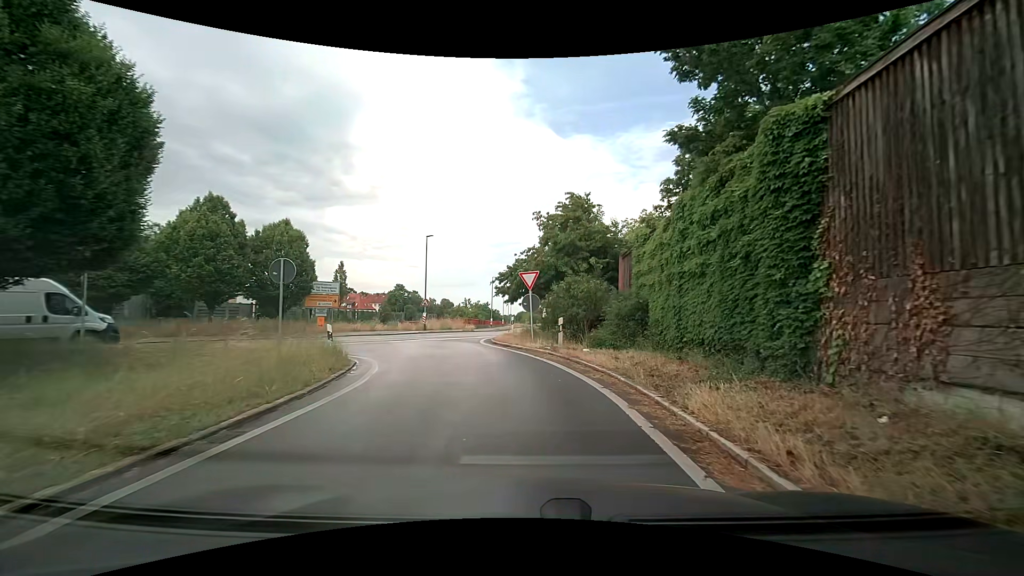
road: trunk_link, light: Day
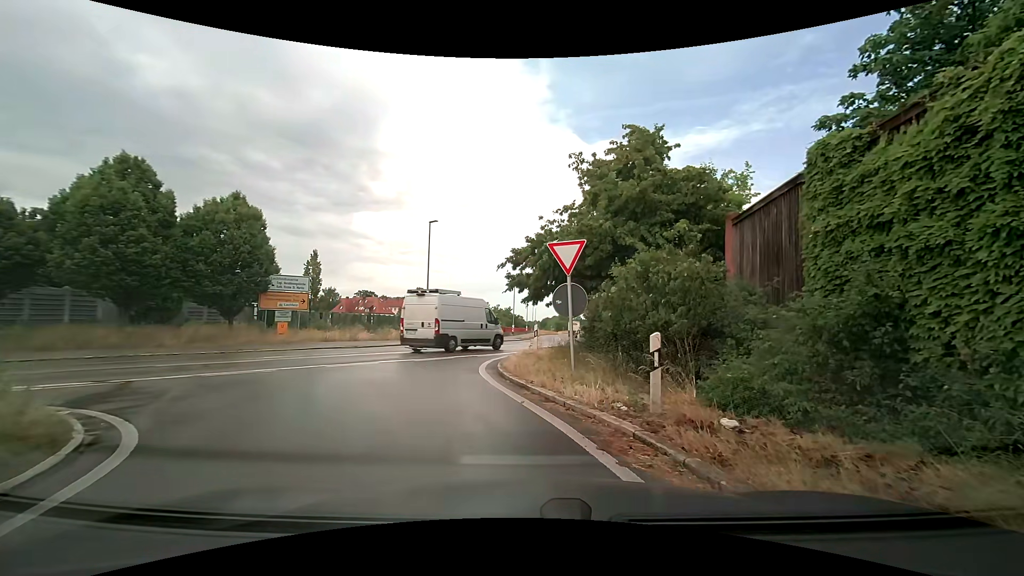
(0.0, +9.3) m; -3°
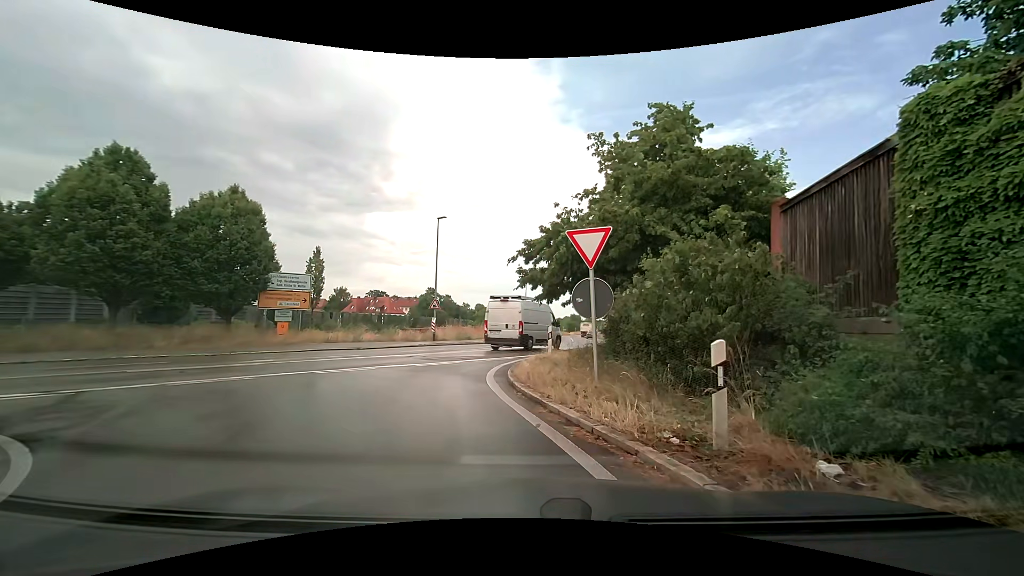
(0.0, +1.6) m; -1°
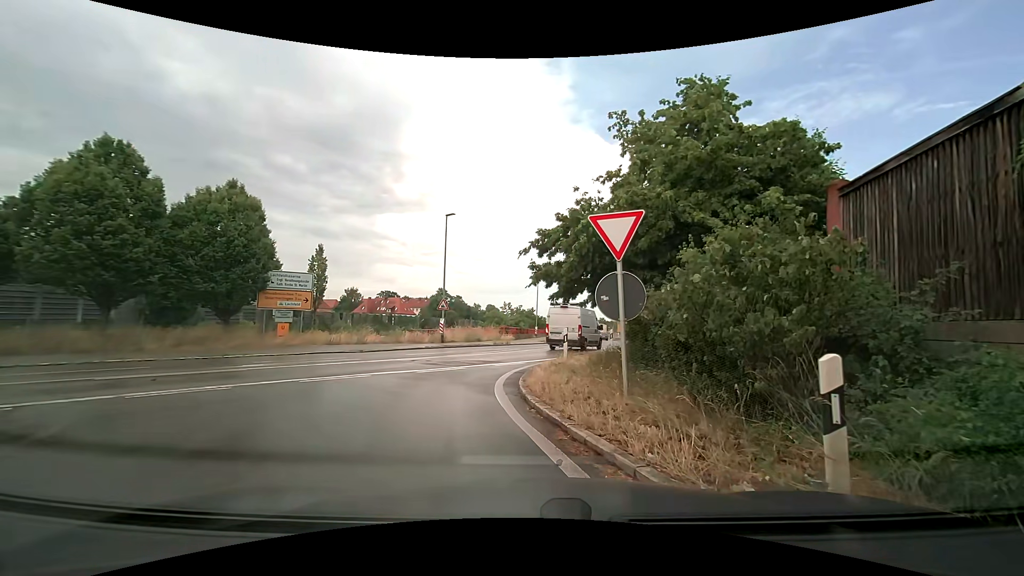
(0.0, +1.5) m; 0°
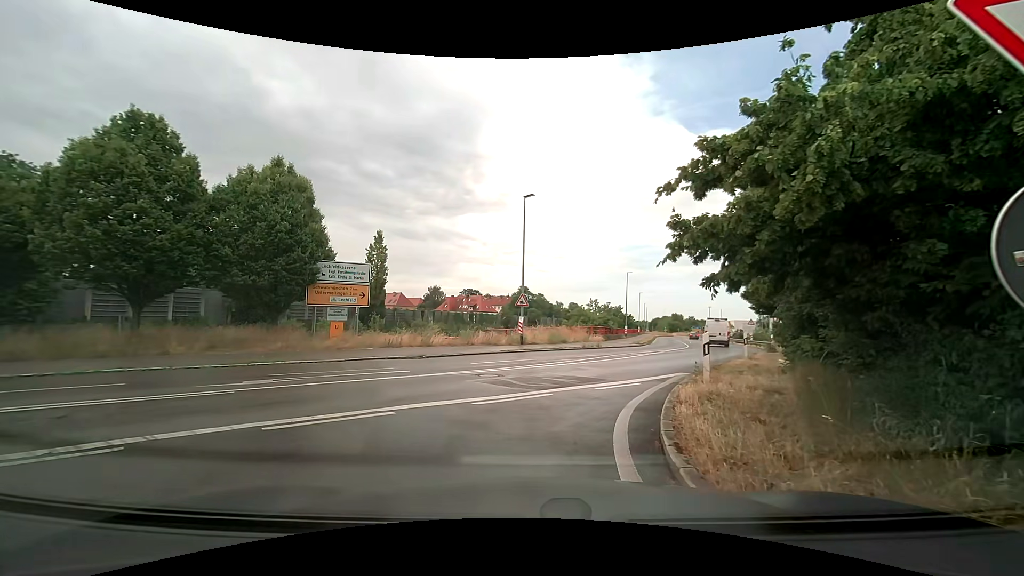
(-0.3, +5.0) m; -9°
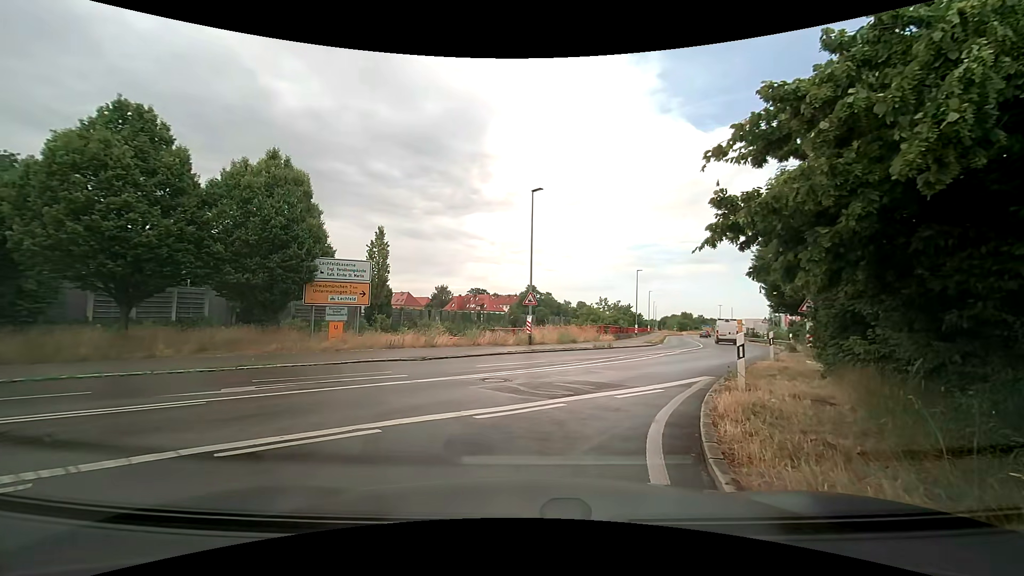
(0.0, +1.1) m; -1°
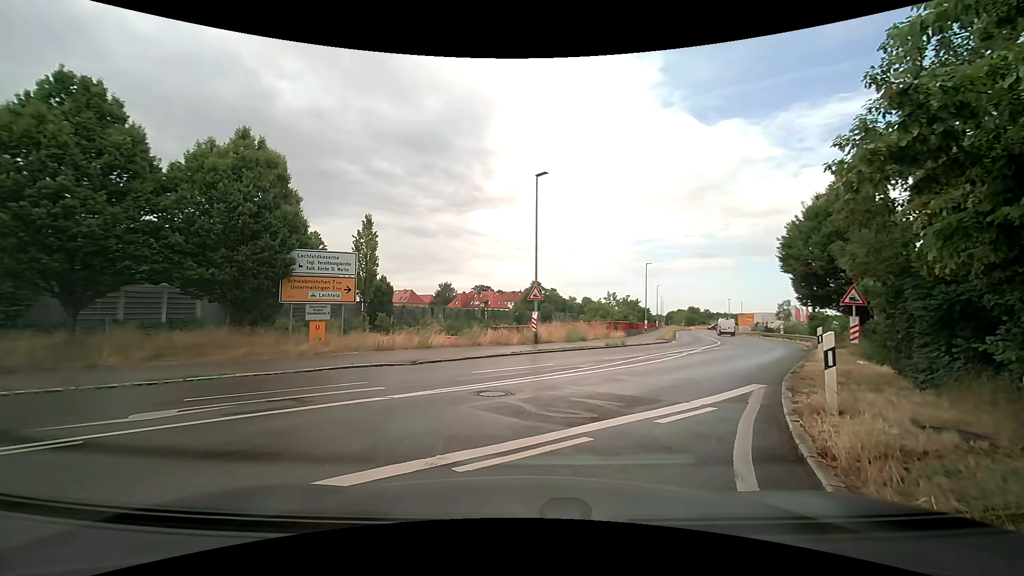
(0.0, +2.3) m; +1°
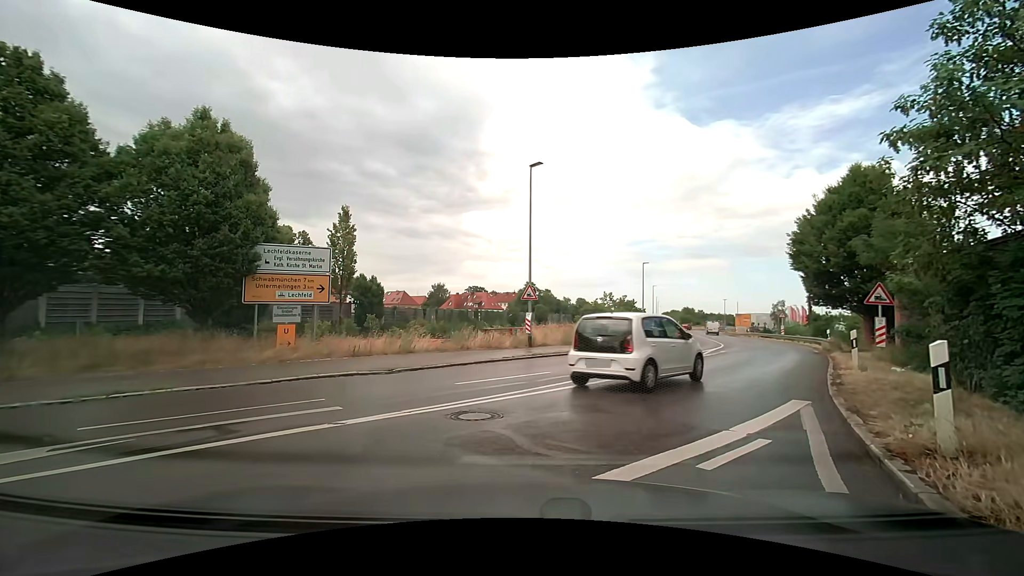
(0.0, +1.9) m; 0°
